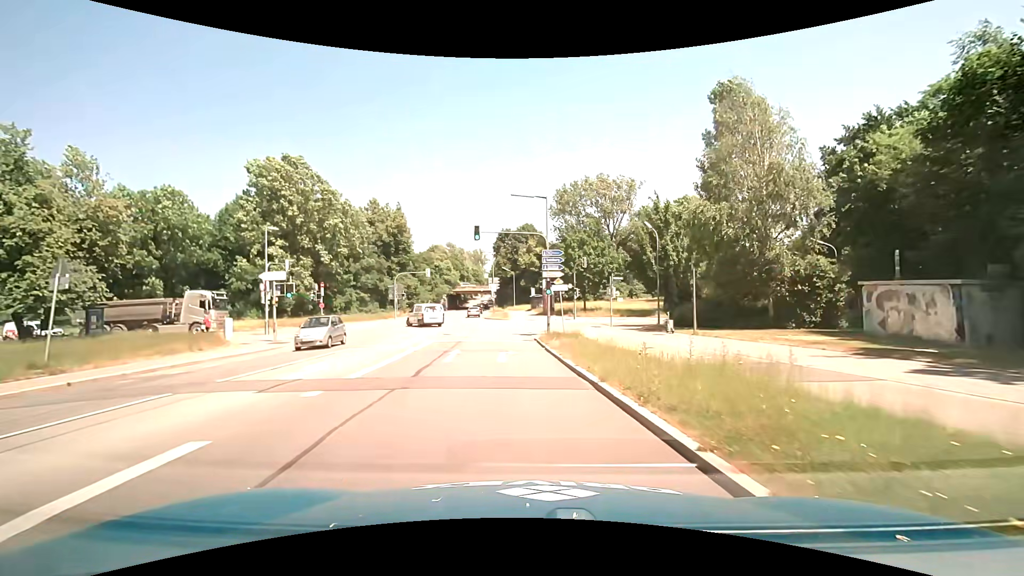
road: secondary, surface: asphalt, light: Day
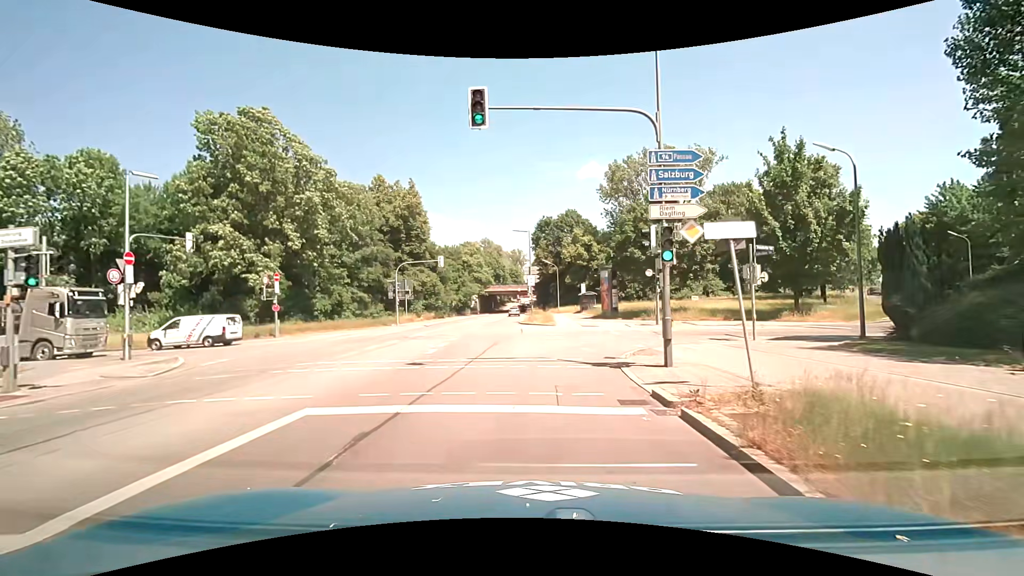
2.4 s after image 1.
(-0.9, +17.6) m; -5°
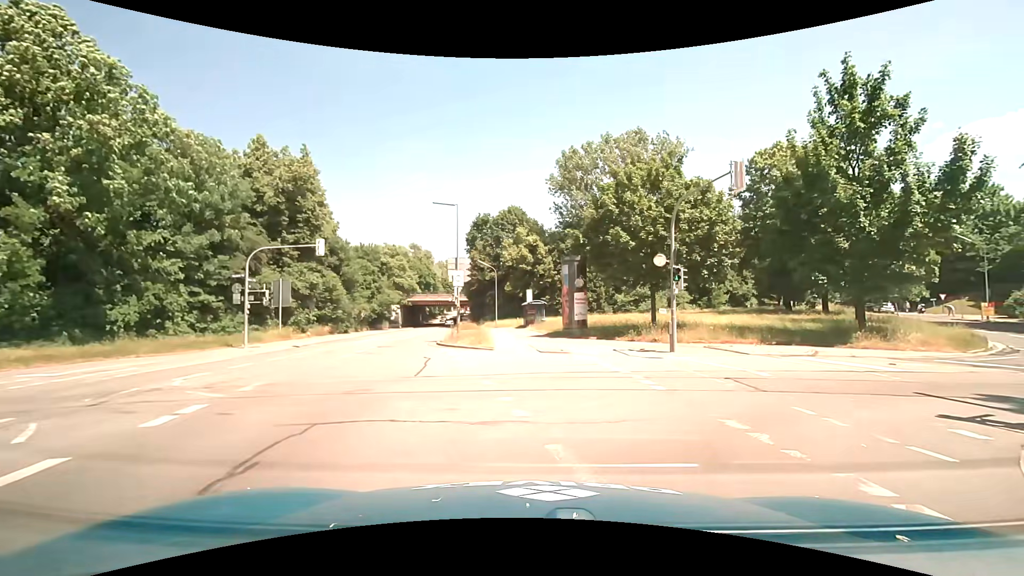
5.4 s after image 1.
(+0.4, +14.9) m; +7°
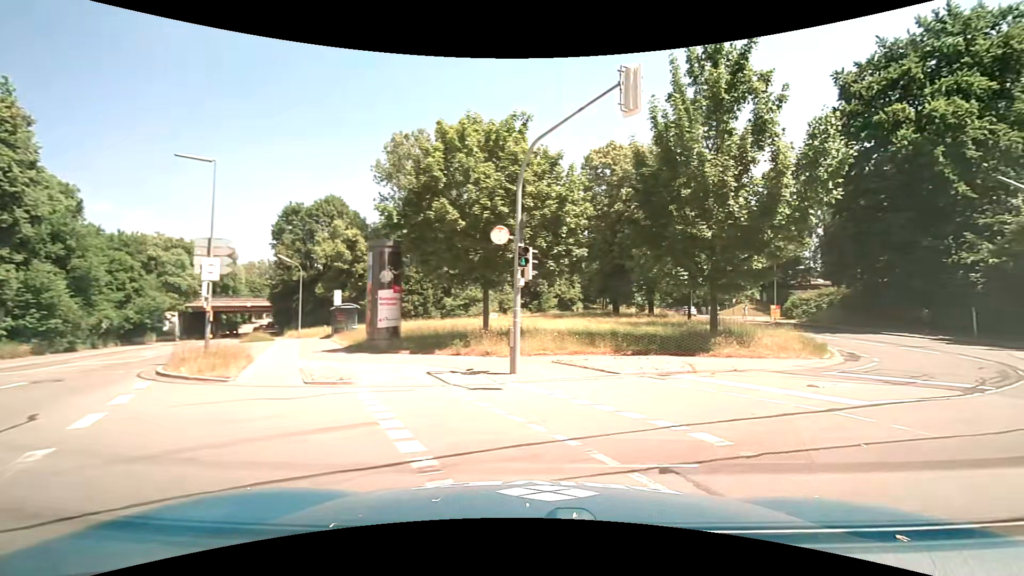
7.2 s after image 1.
(+1.0, +7.2) m; +20°
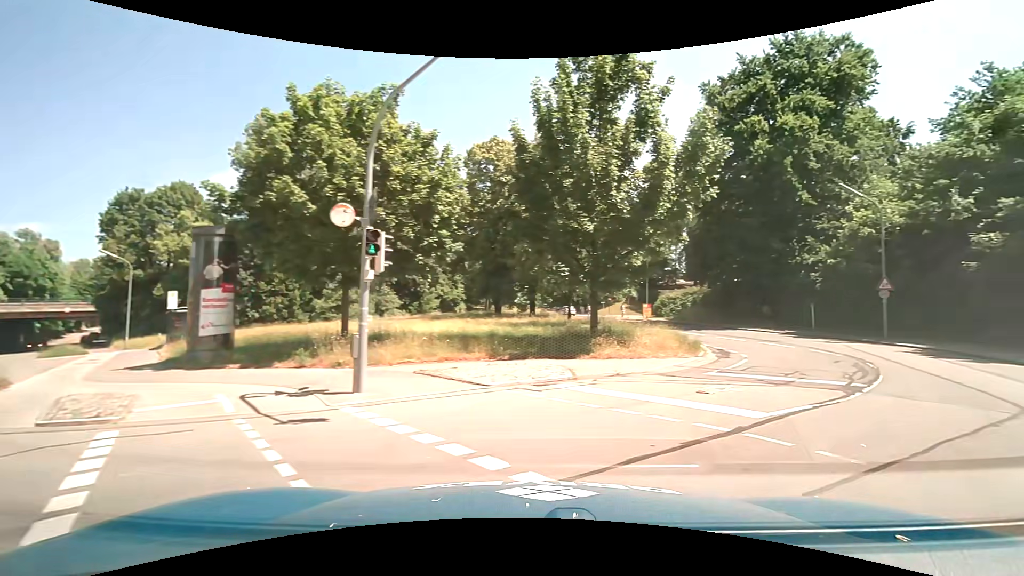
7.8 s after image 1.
(+0.2, +2.4) m; +12°
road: tertiary
